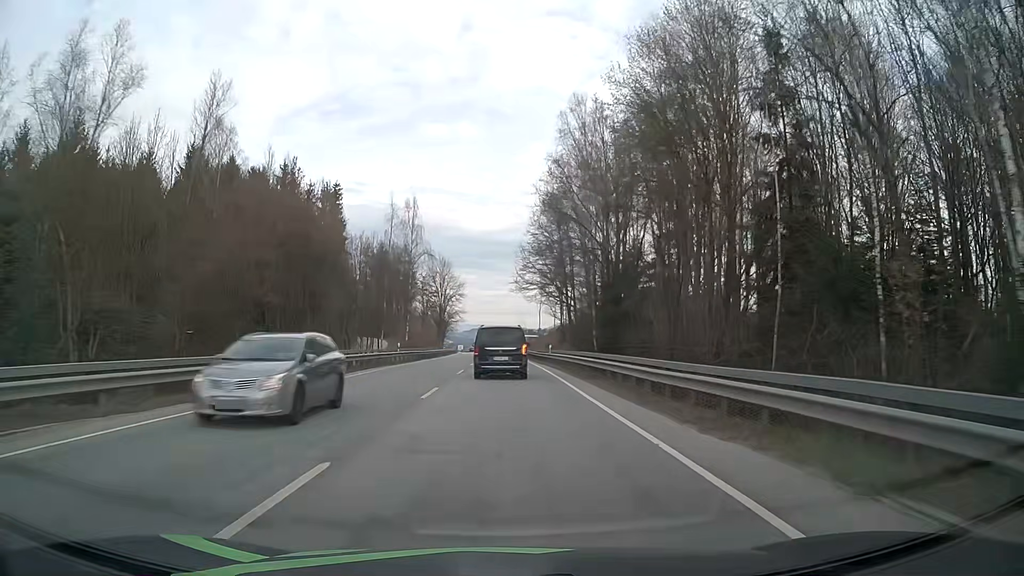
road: primary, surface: asphalt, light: Day
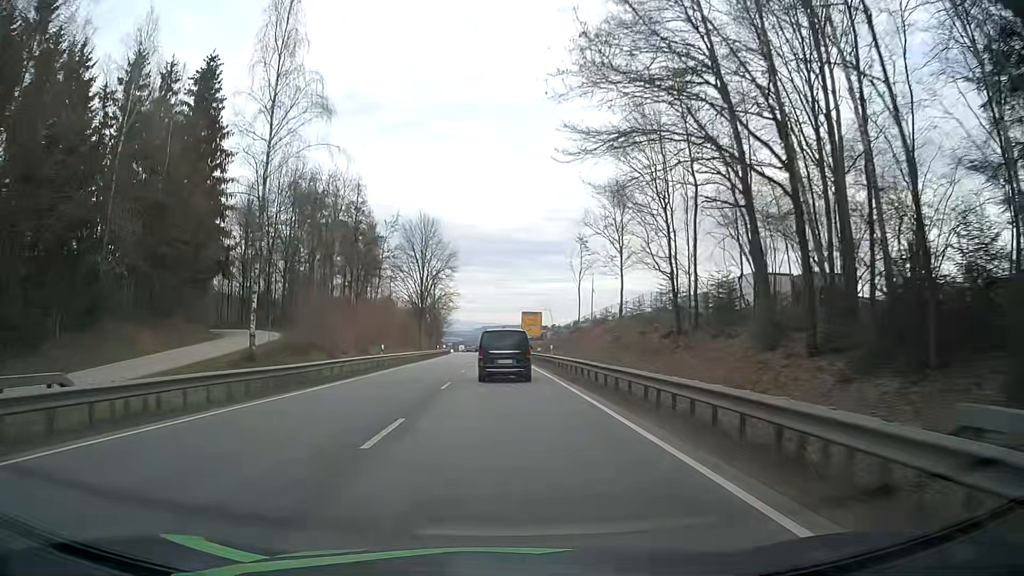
(-0.3, +55.8) m; -1°
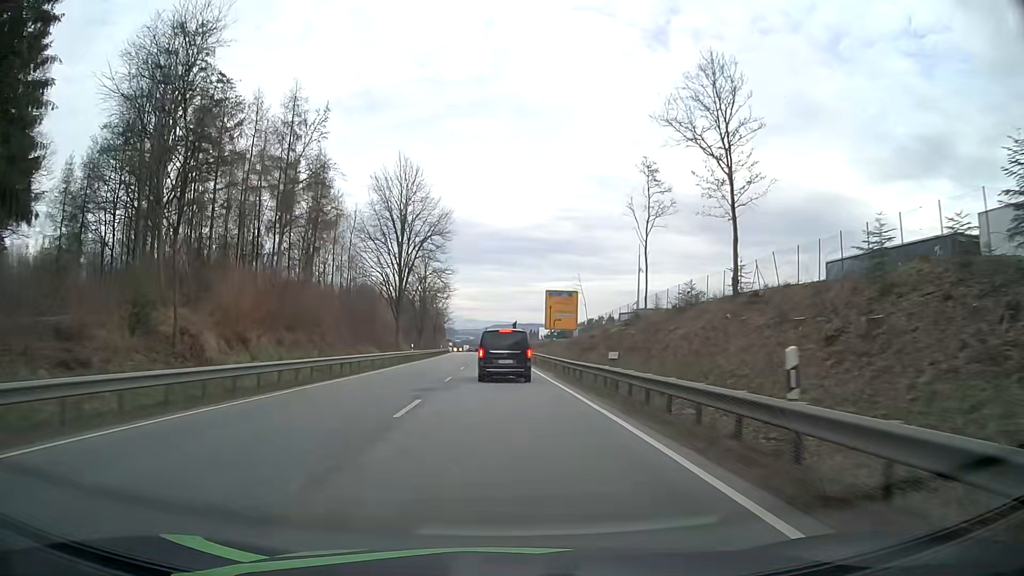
(-0.1, +33.0) m; -1°
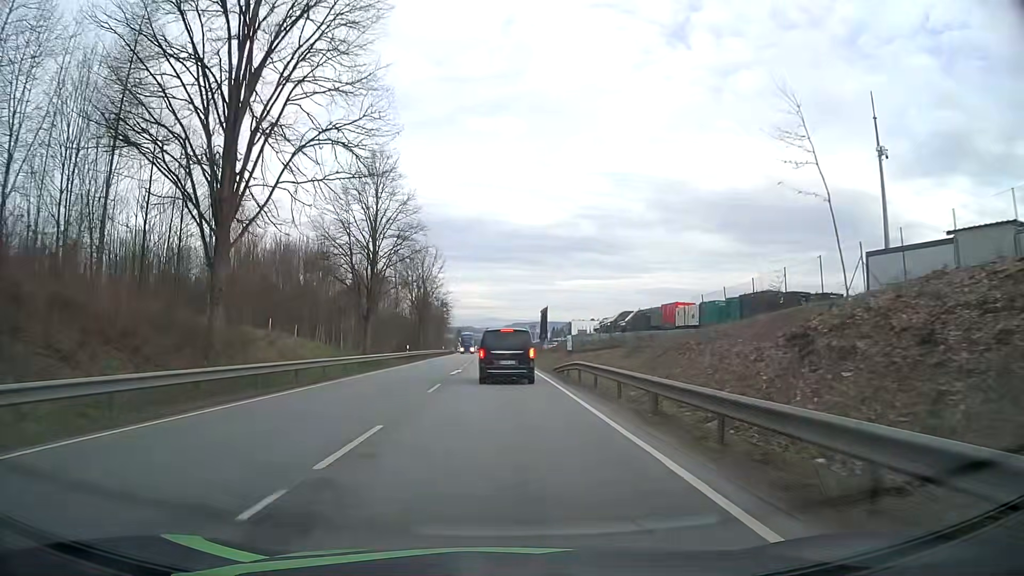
(-0.9, +54.5) m; -2°
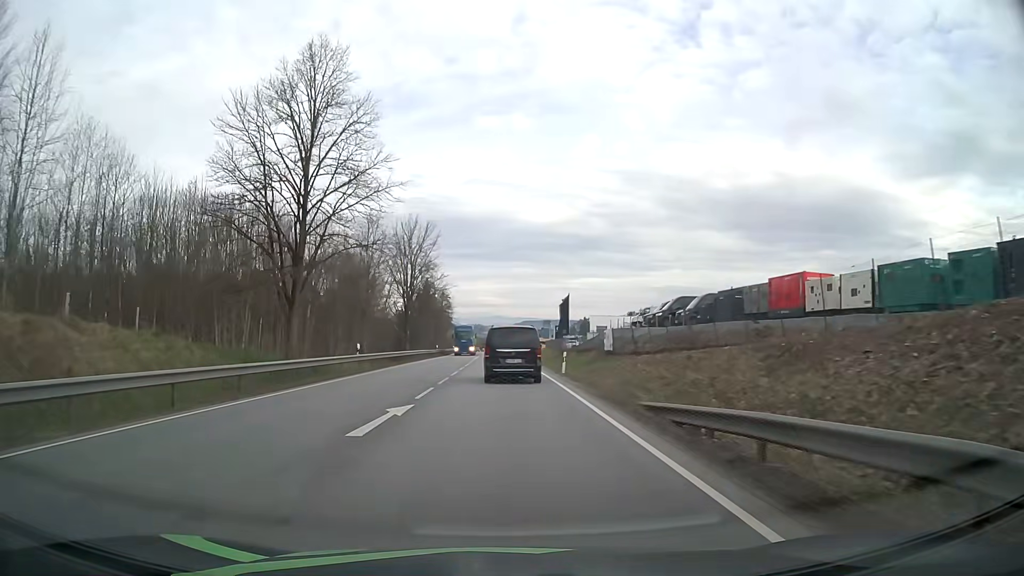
(0.0, +21.5) m; -1°
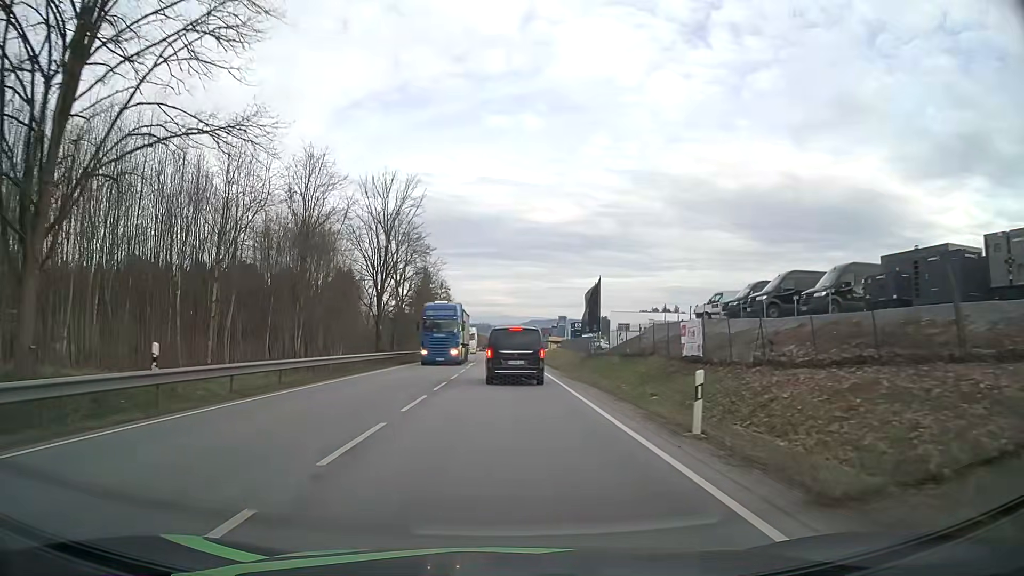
(-0.1, +21.0) m; -1°
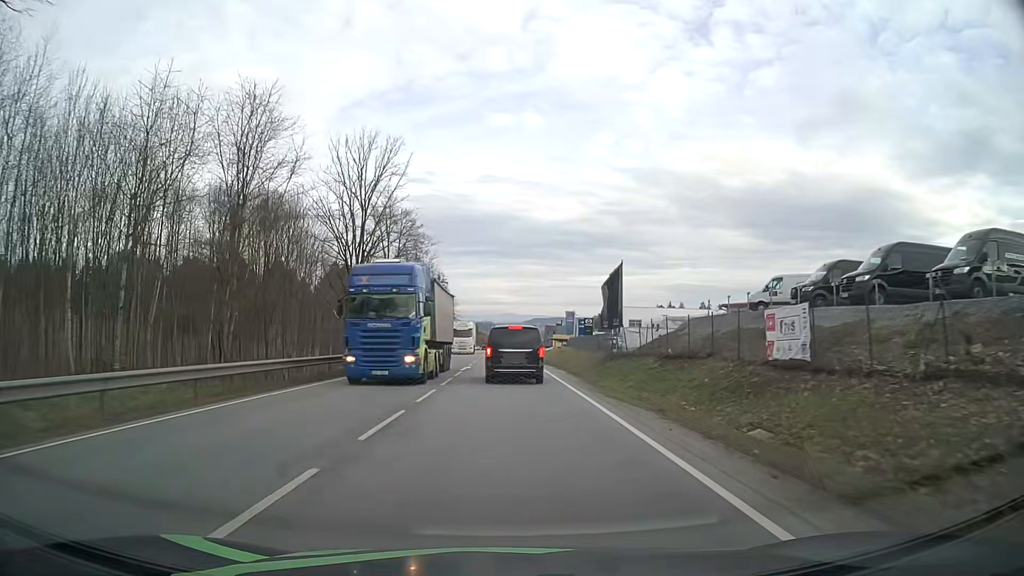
(0.0, +10.3) m; 0°
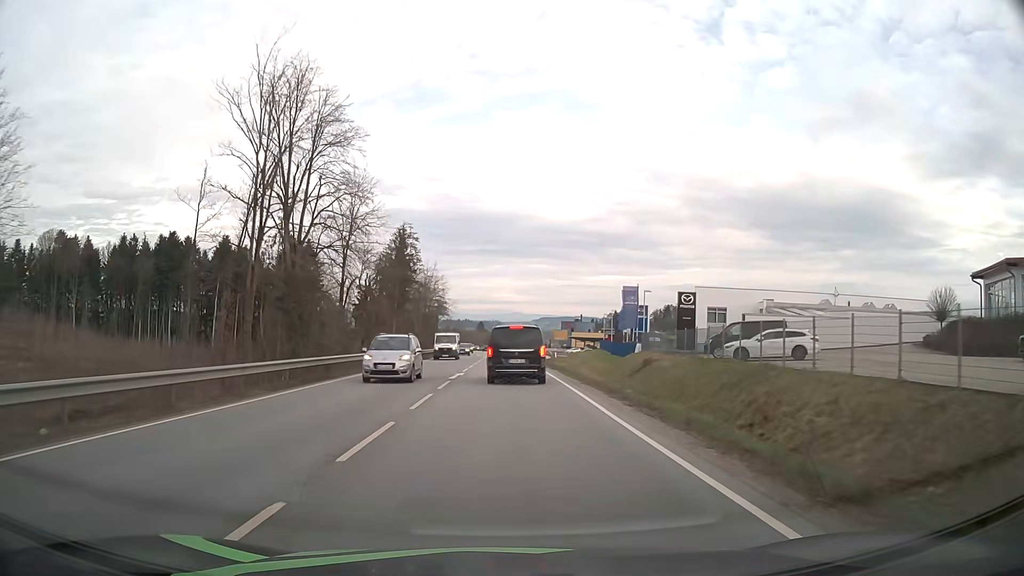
(-0.5, +49.7) m; -1°
(0, +10) (0, +20) (0, +30) (0, +40) (0, +50) (0, +60) (0, +70) (-1, +80) (-1, +90) (-1, +100) m
